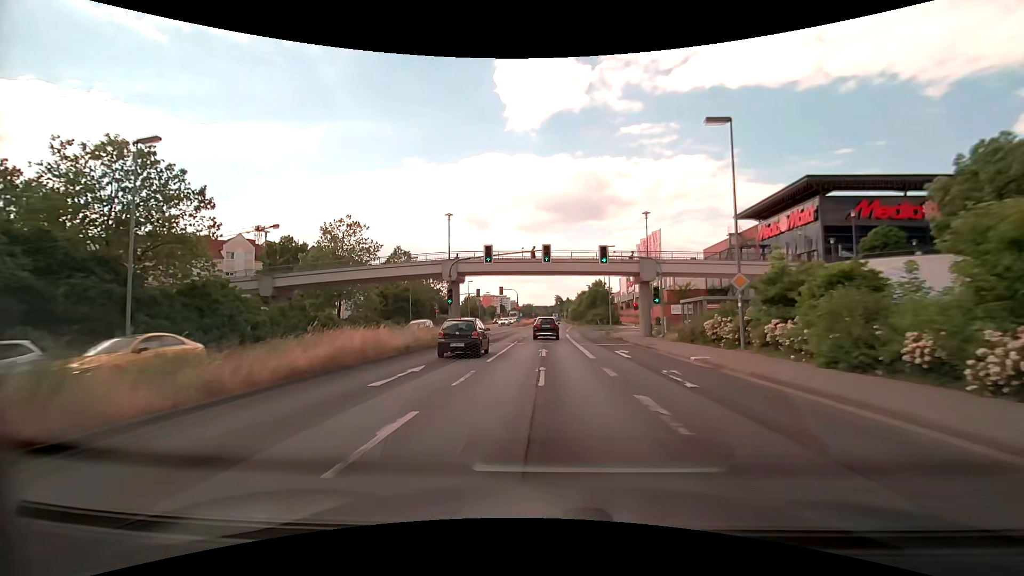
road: primary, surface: asphalt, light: Day
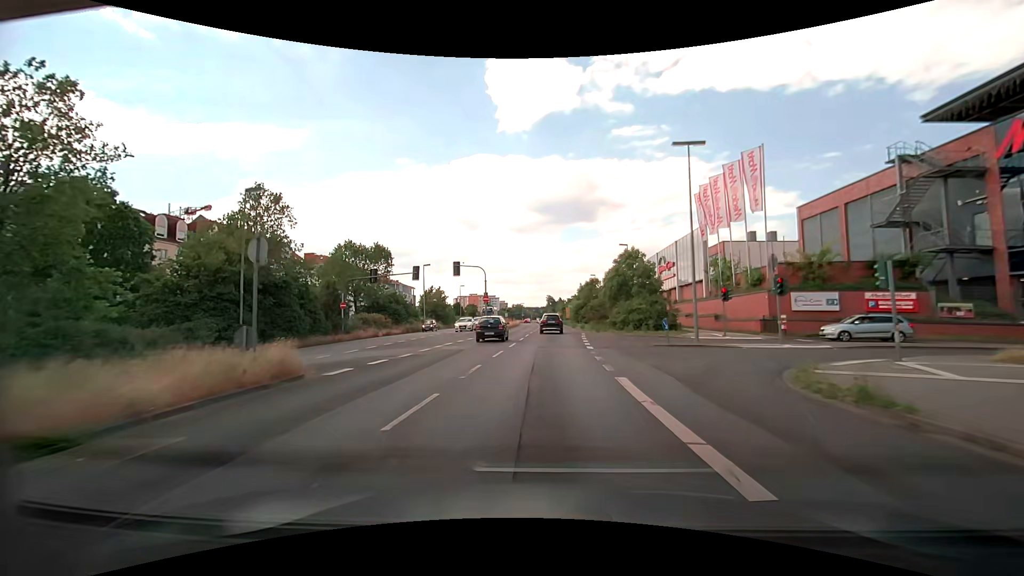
(+0.2, +35.9) m; +1°
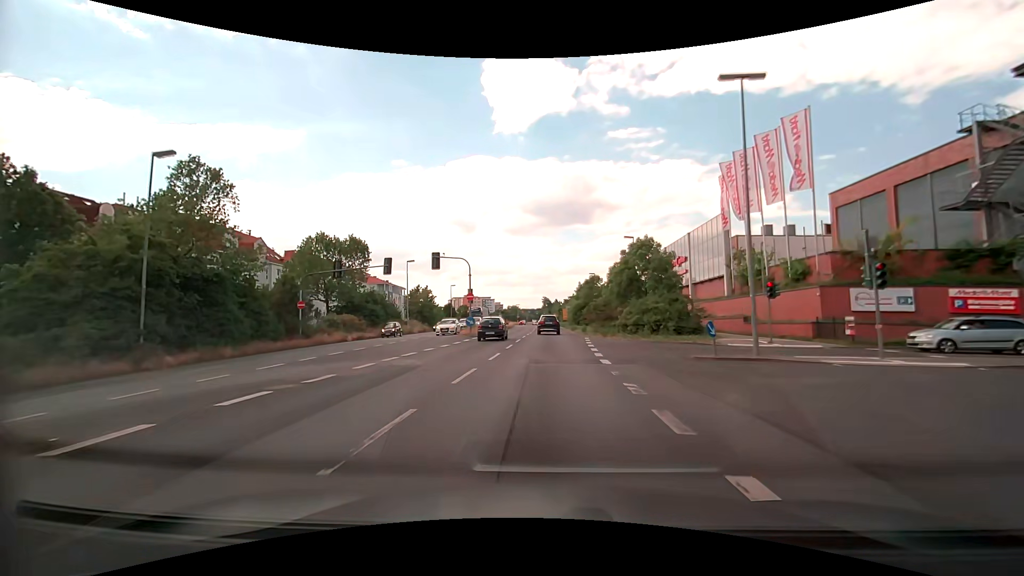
(0.0, +7.2) m; 0°
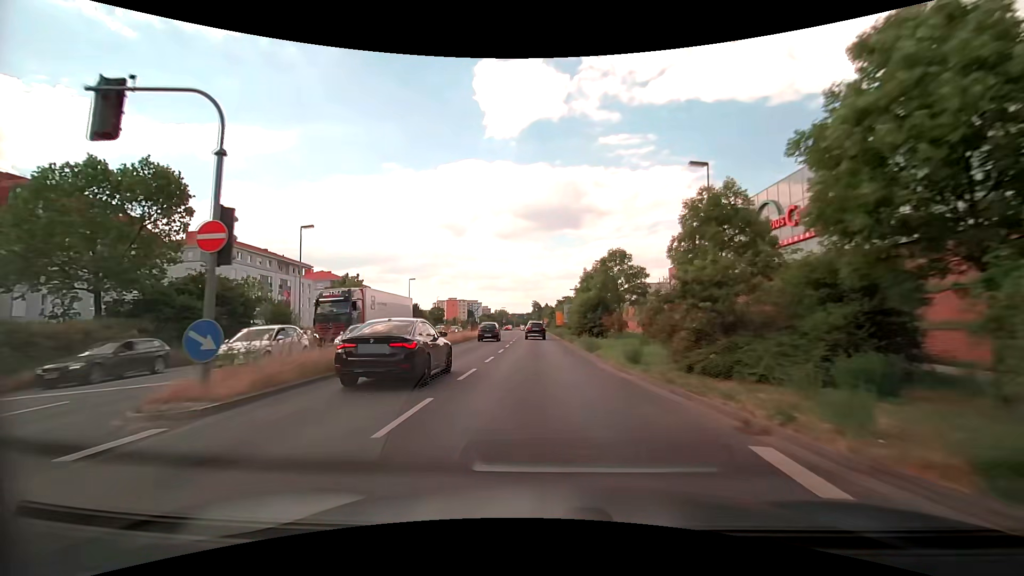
(+0.4, +28.7) m; +1°
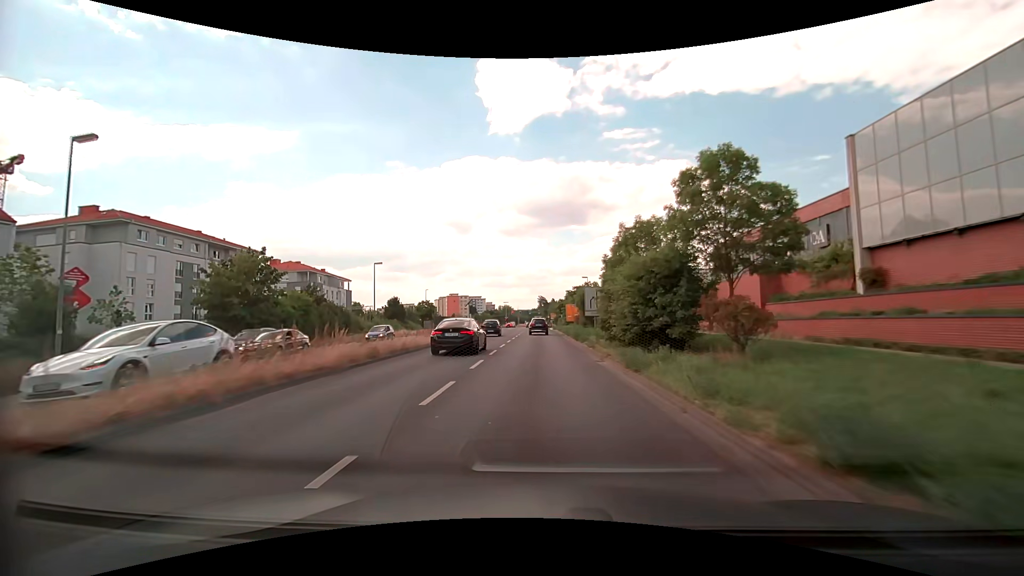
(-0.2, +21.6) m; -1°
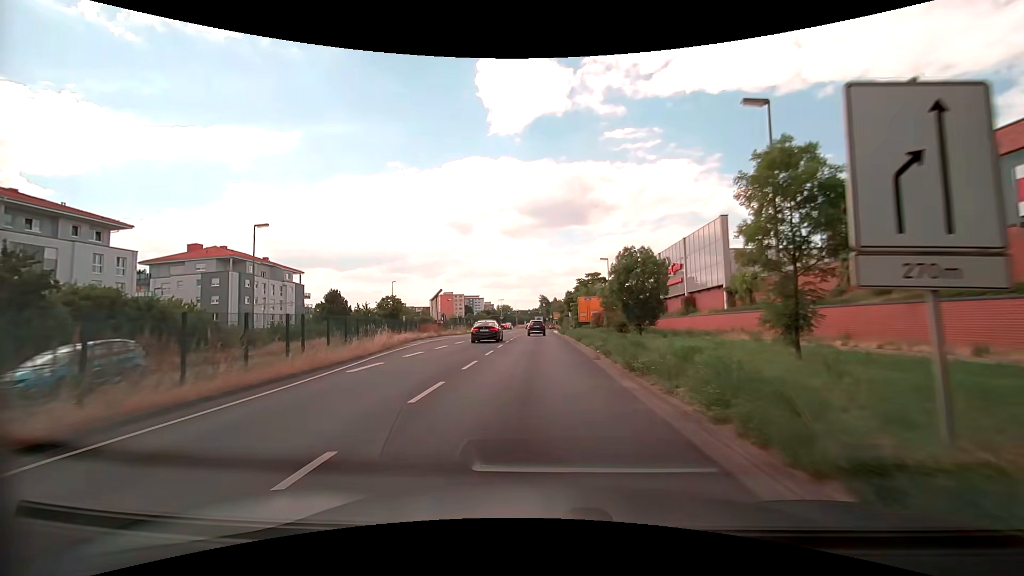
(+0.1, +29.1) m; 0°
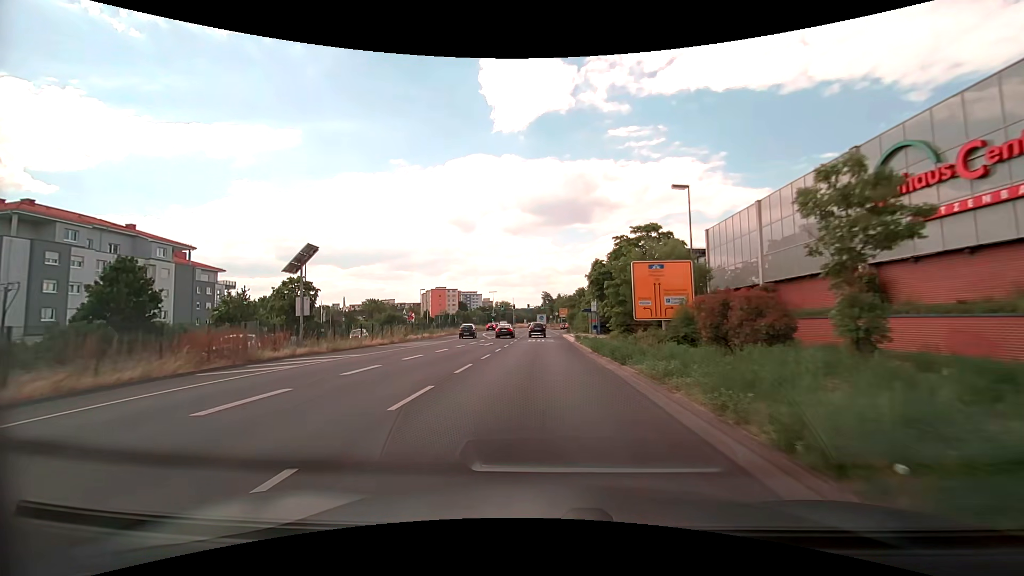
(-0.2, +36.6) m; -1°
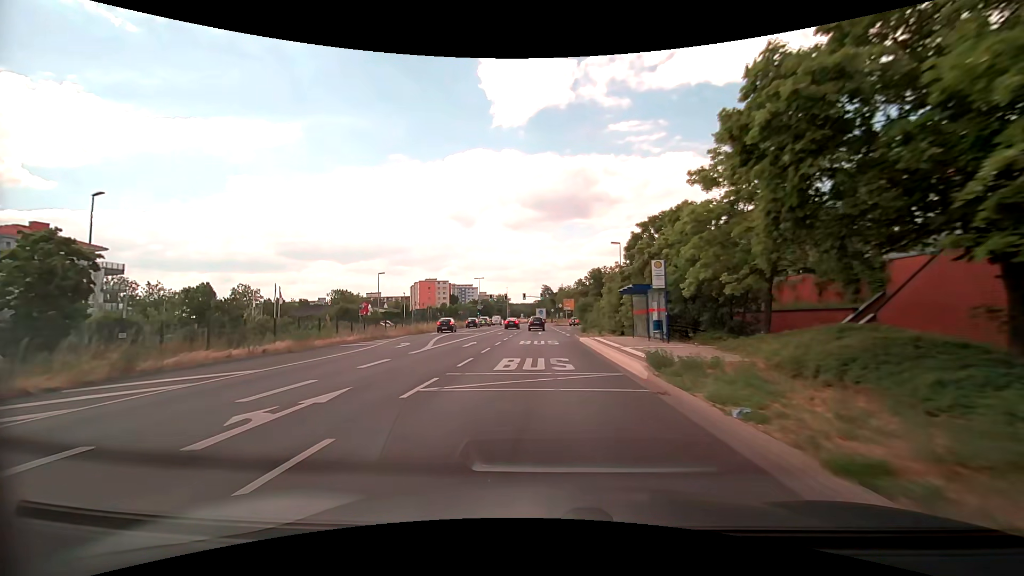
(+0.2, +28.9) m; 0°
(0, +10) (0, +20) (0, +30) (+1, +40) (+2, +50) (+3, +60) (+3, +70) (+3, +80) (+5, +90) (+9, +99) m
